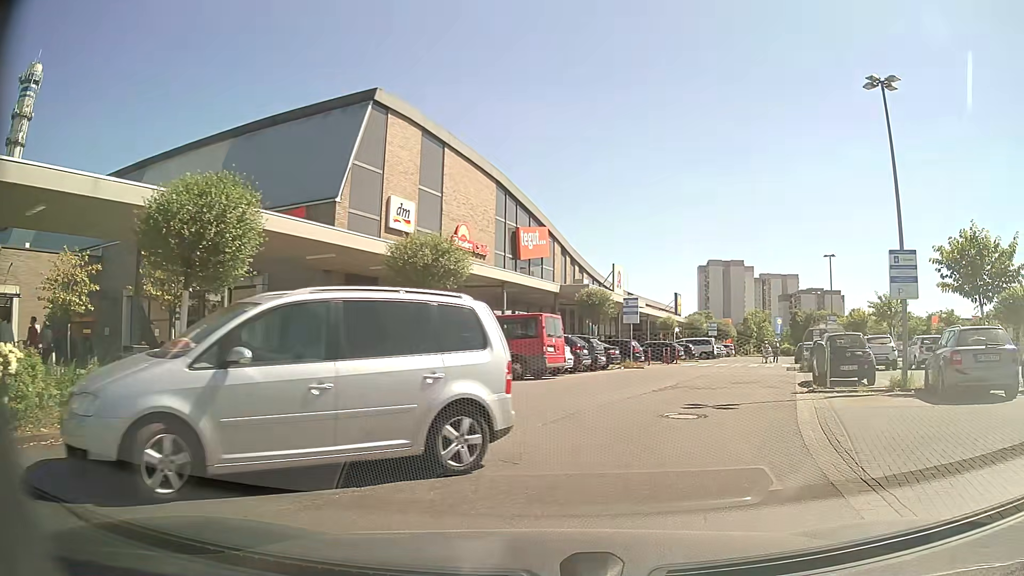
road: residential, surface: asphalt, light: Day
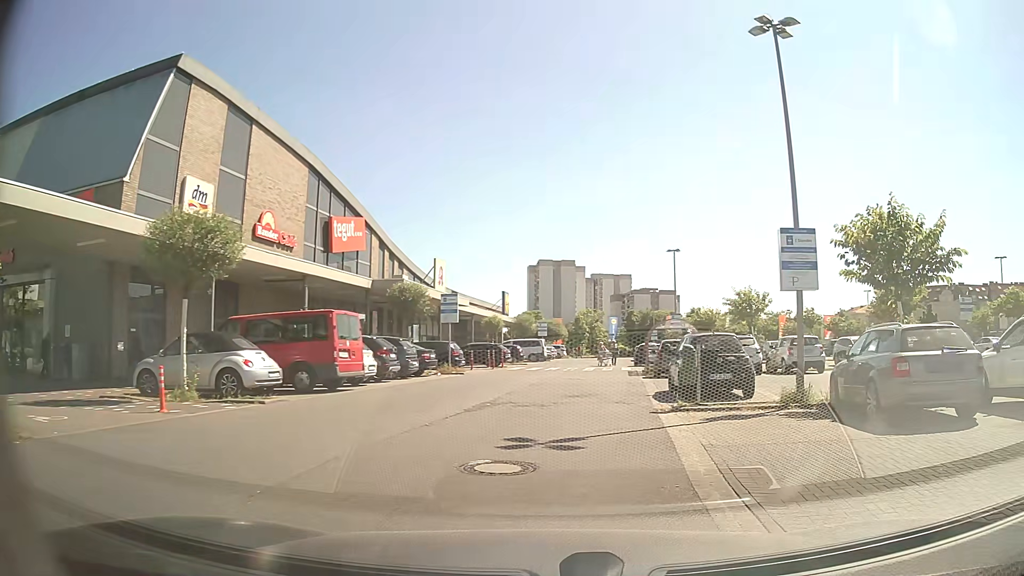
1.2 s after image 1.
(+0.4, +3.9) m; +14°
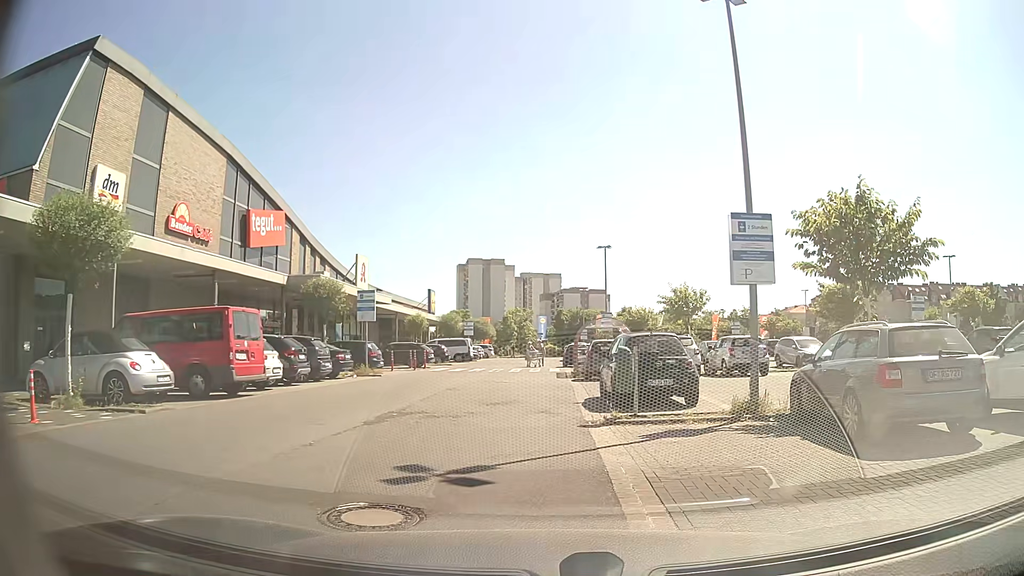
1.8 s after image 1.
(+0.1, +1.8) m; +5°
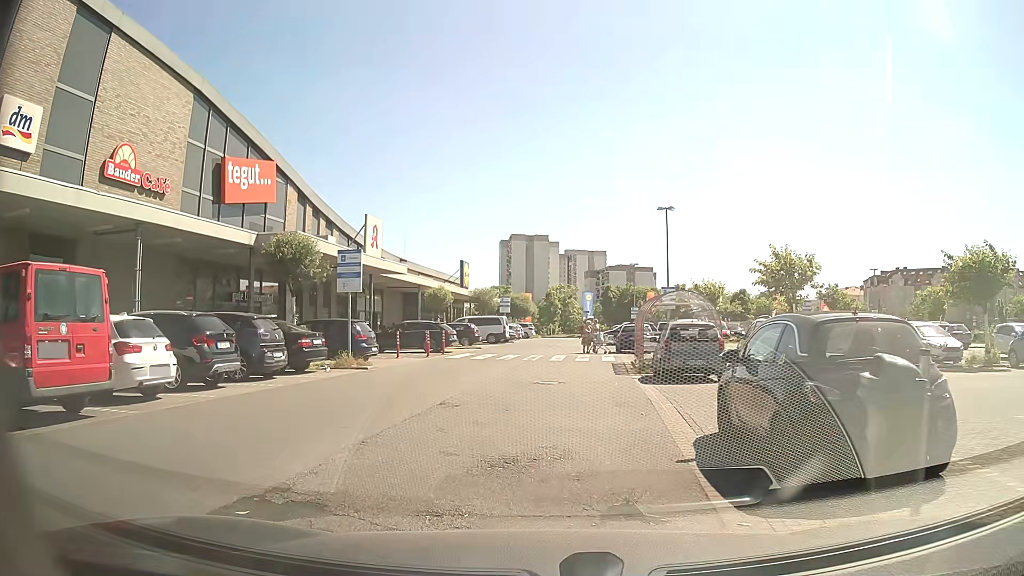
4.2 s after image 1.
(-0.1, +7.8) m; -5°
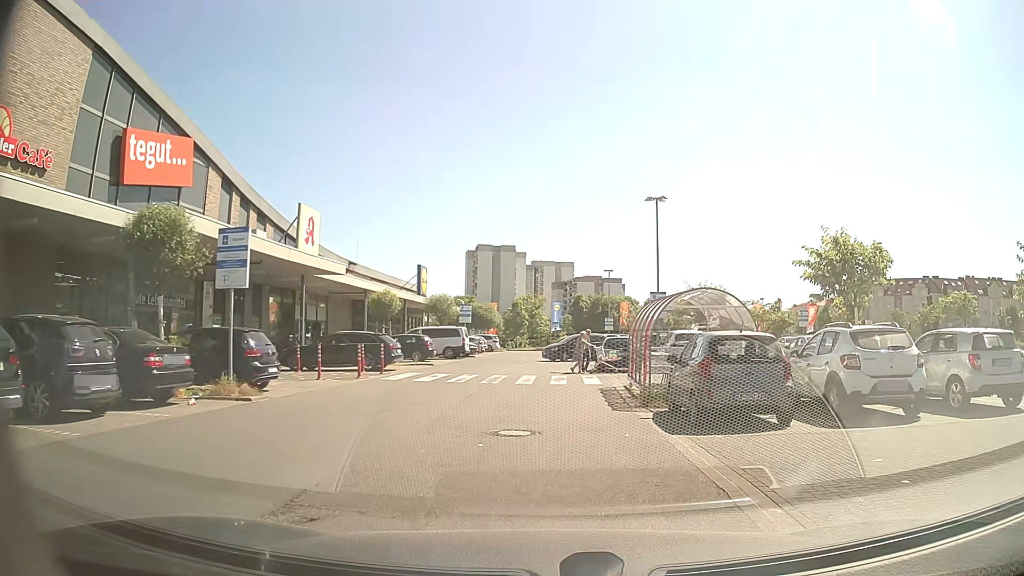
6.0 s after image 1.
(+0.1, +6.3) m; +3°
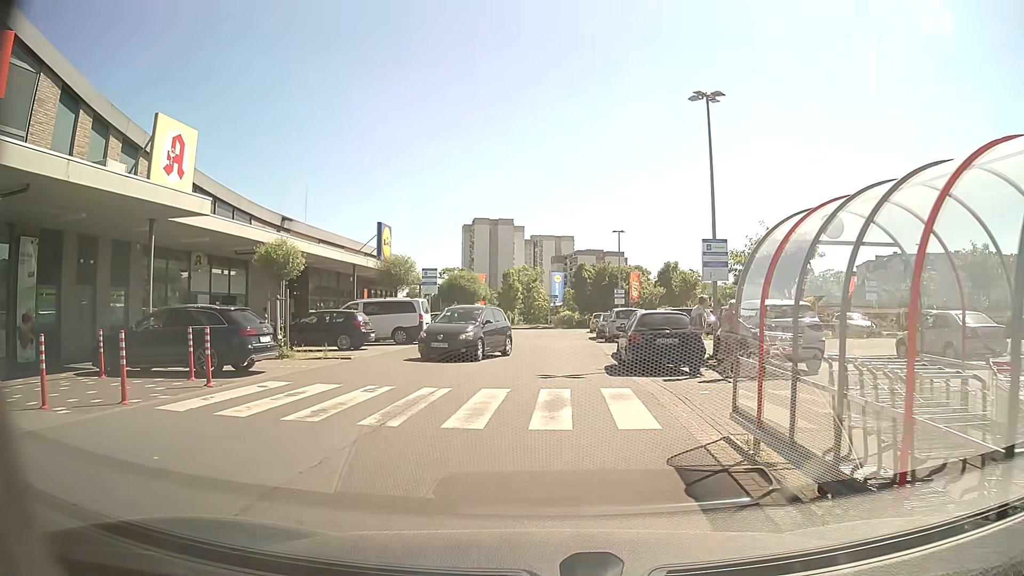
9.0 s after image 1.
(+0.5, +11.8) m; +2°
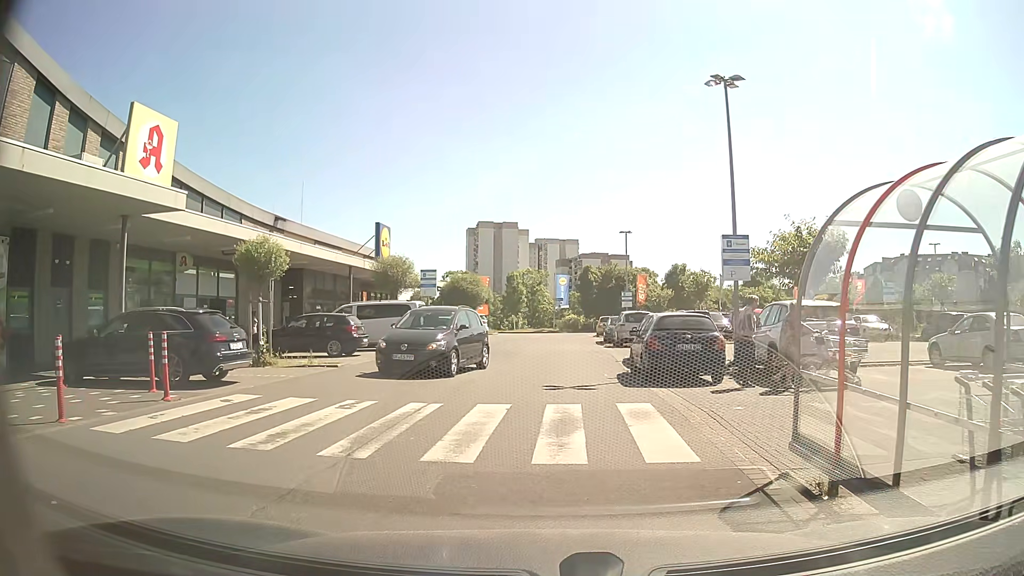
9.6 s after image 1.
(0.0, +1.6) m; -1°
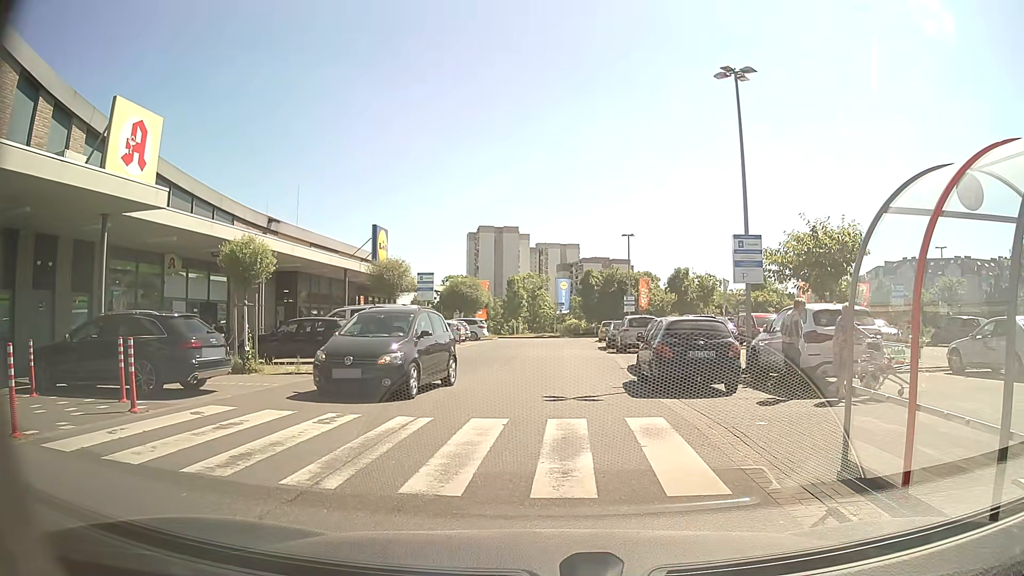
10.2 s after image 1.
(0.0, +0.9) m; 0°
